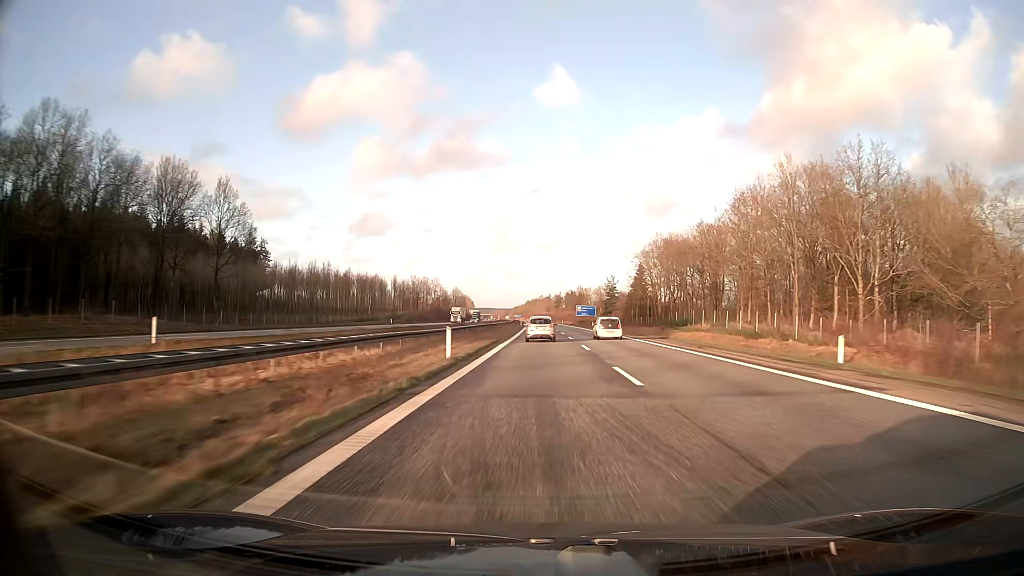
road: motorway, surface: asphalt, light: Day
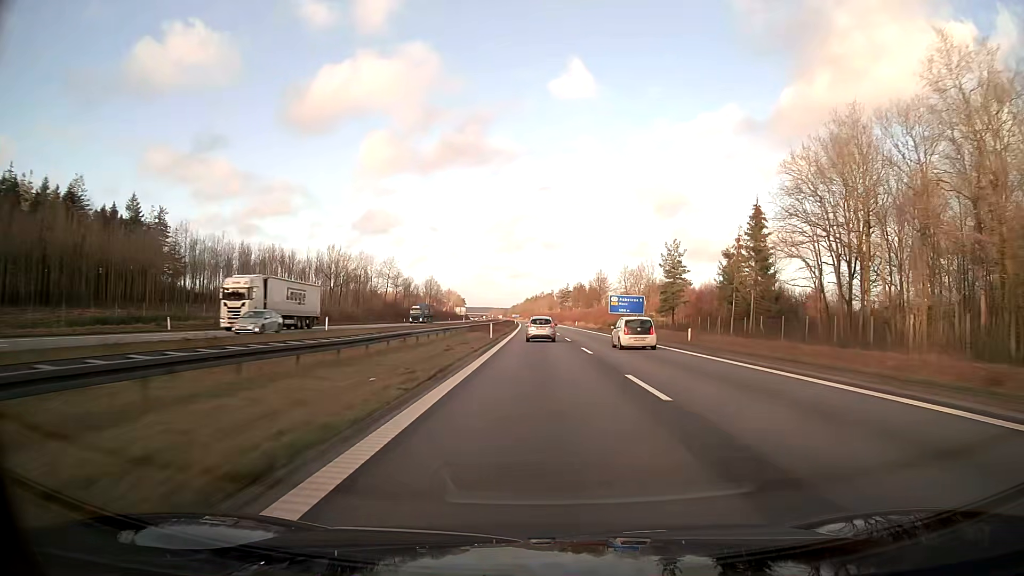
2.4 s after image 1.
(-0.2, +78.4) m; 0°
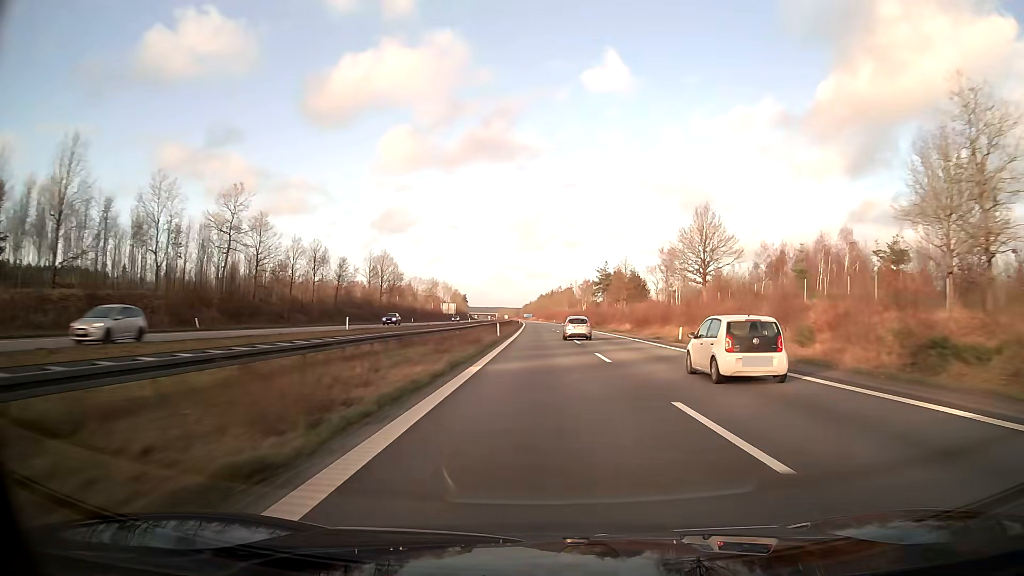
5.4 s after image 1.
(-0.8, +96.3) m; -1°
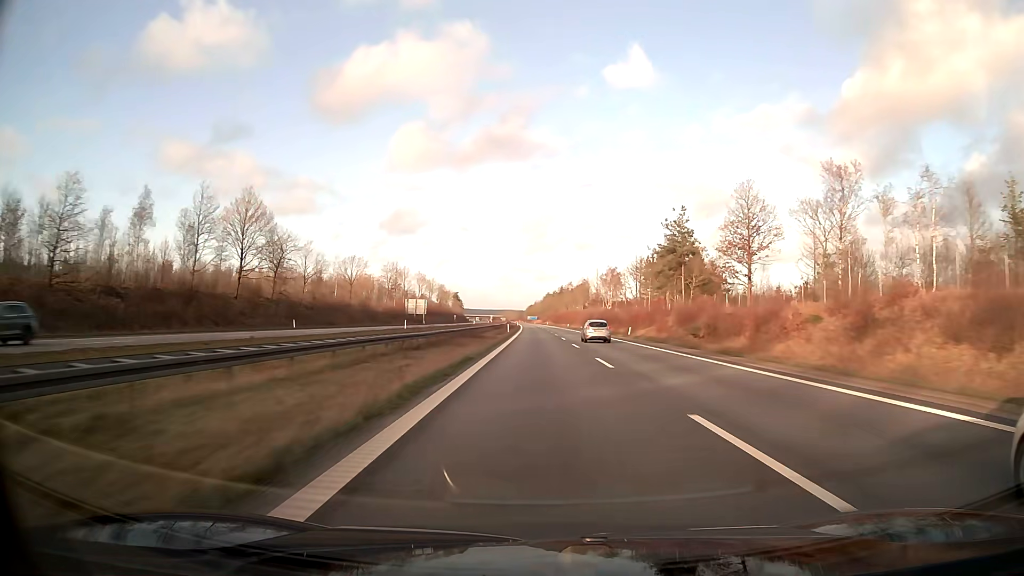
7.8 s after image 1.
(-0.3, +77.3) m; -1°
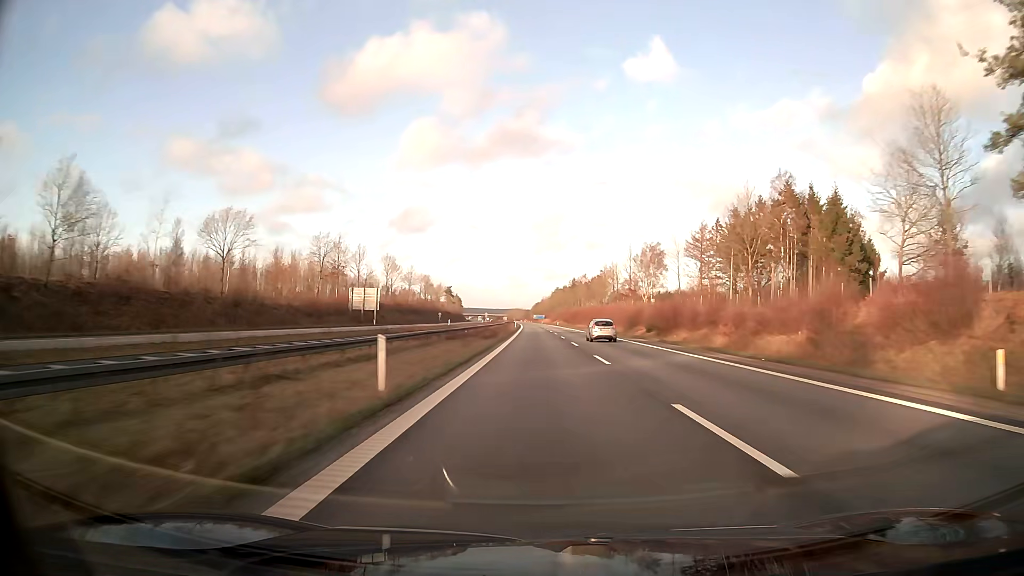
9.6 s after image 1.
(-0.2, +59.8) m; 0°
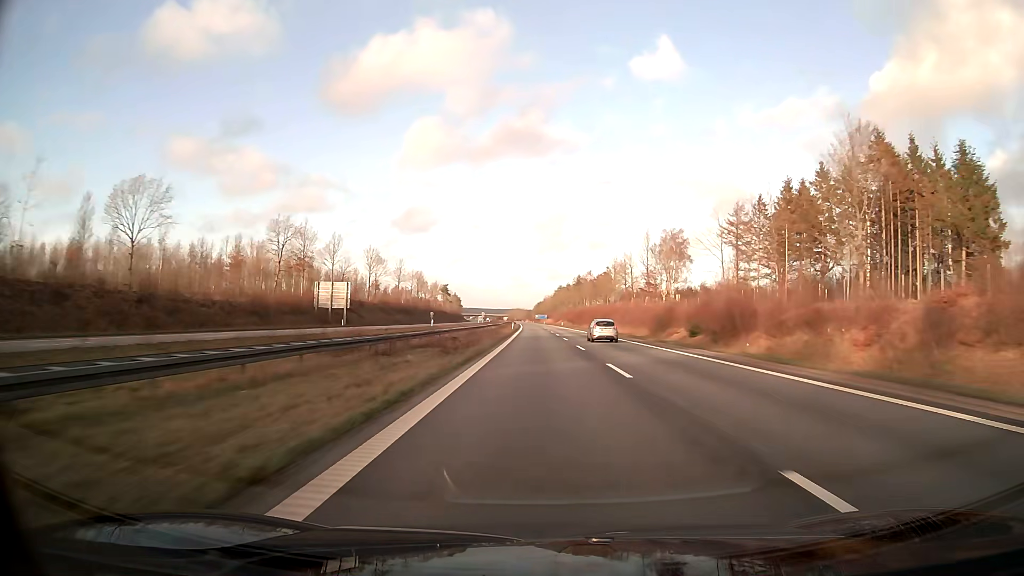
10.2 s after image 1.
(-0.1, +20.1) m; 0°
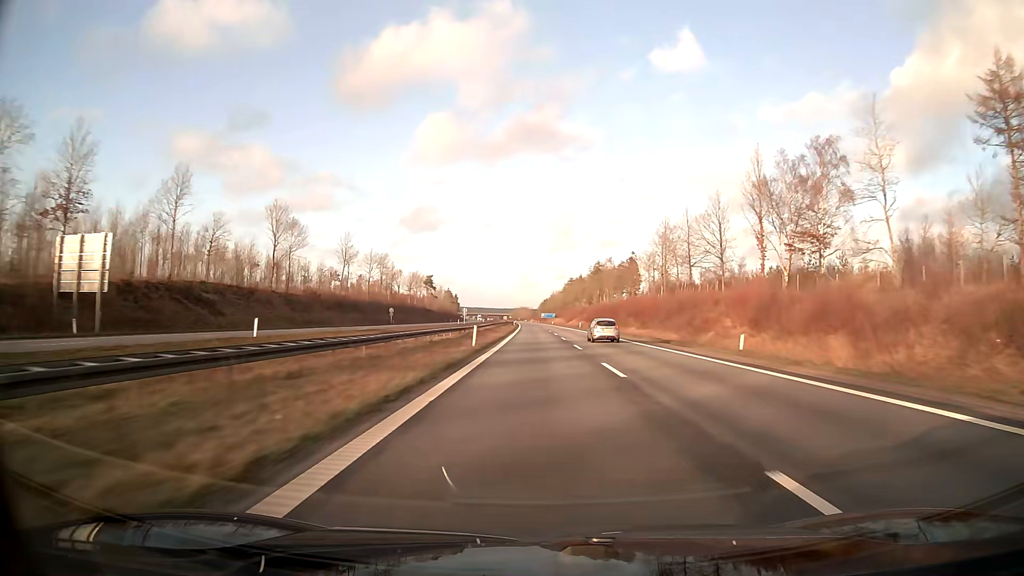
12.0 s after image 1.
(-0.2, +60.8) m; 0°
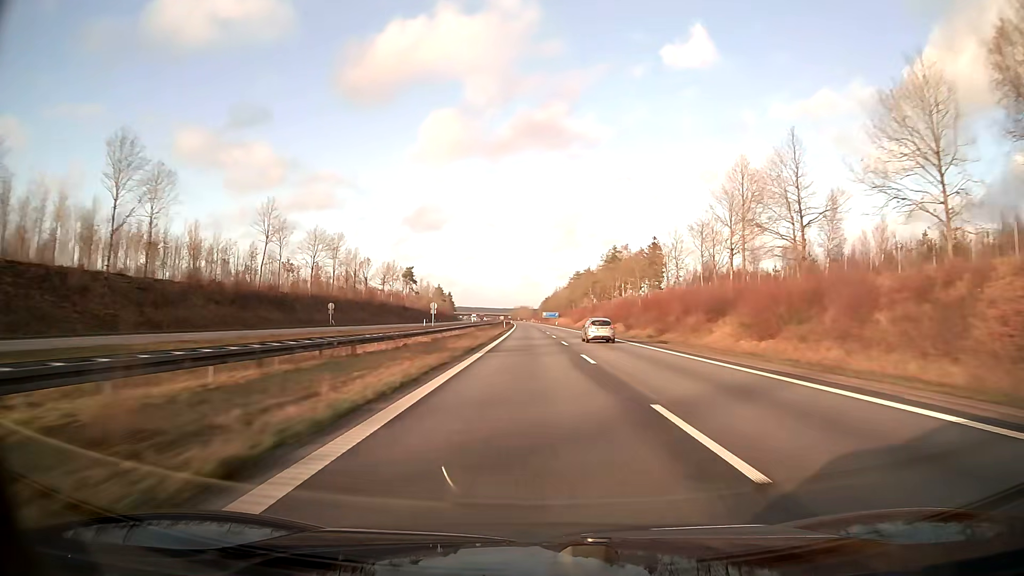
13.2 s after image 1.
(0.0, +40.8) m; 0°
(0, +10) (0, +20) (0, +30) (0, +40) (0, +50) (0, +60) (0, +70) (+1, +80) (+1, +90) (+1, +100) m
